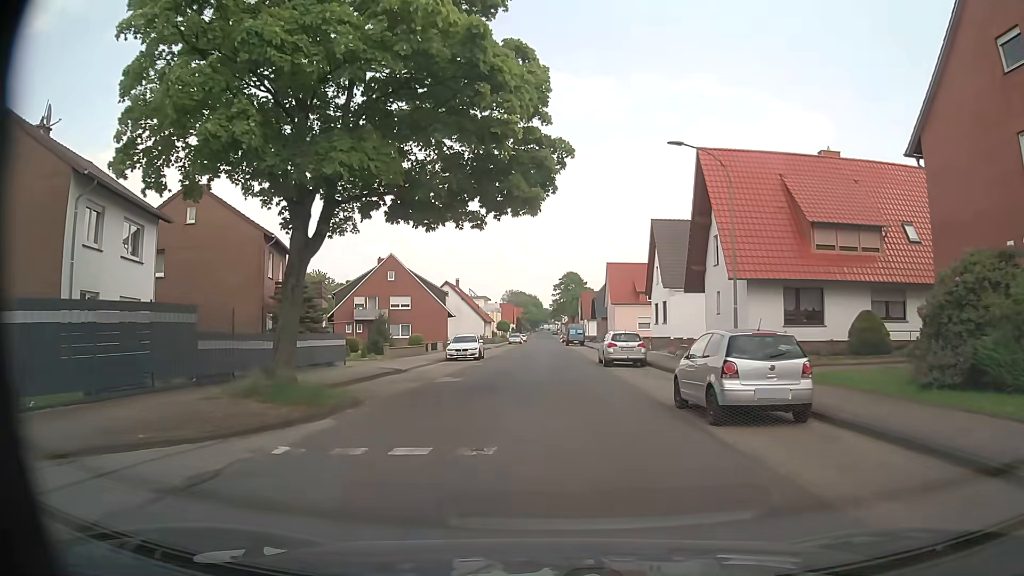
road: tertiary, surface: asphalt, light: Day
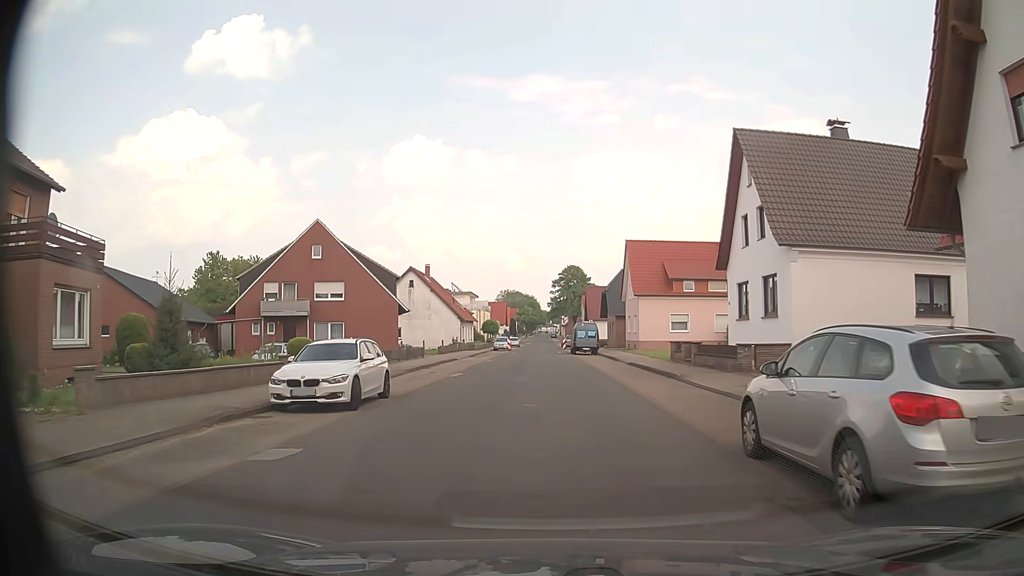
(0.0, +23.5) m; 0°
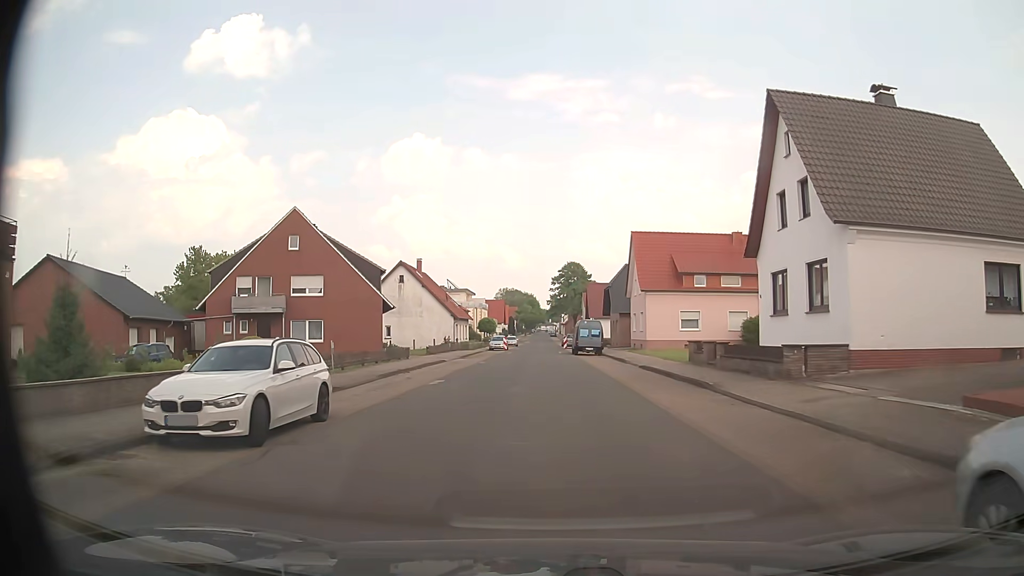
(0.0, +4.7) m; 0°
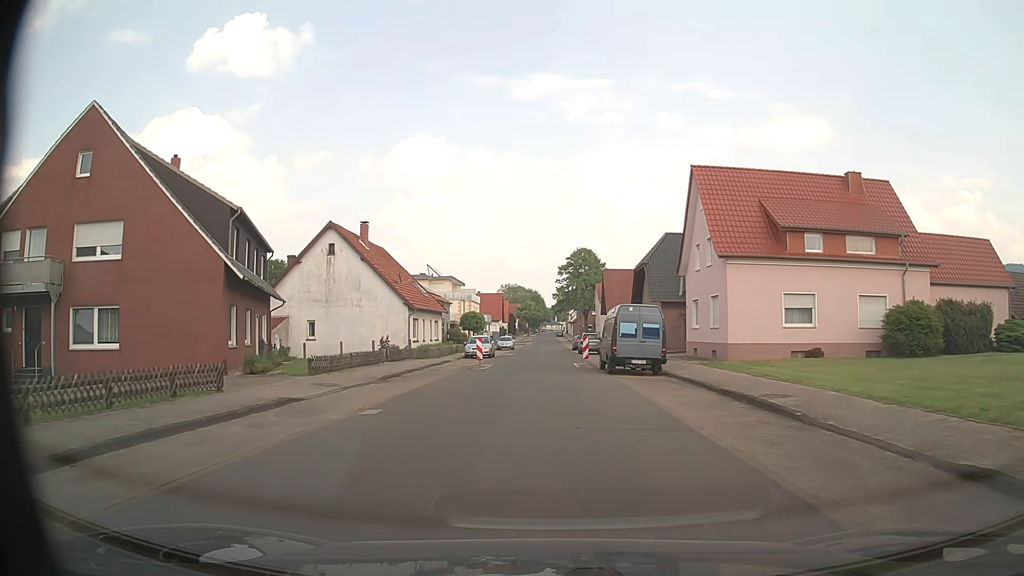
(0.0, +23.9) m; -1°
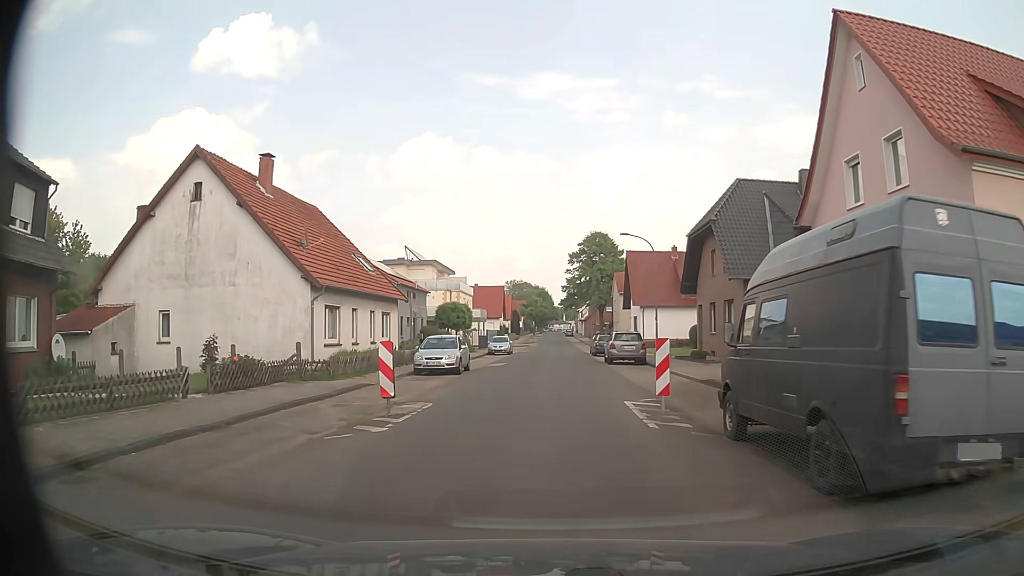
(+0.2, +19.2) m; 0°
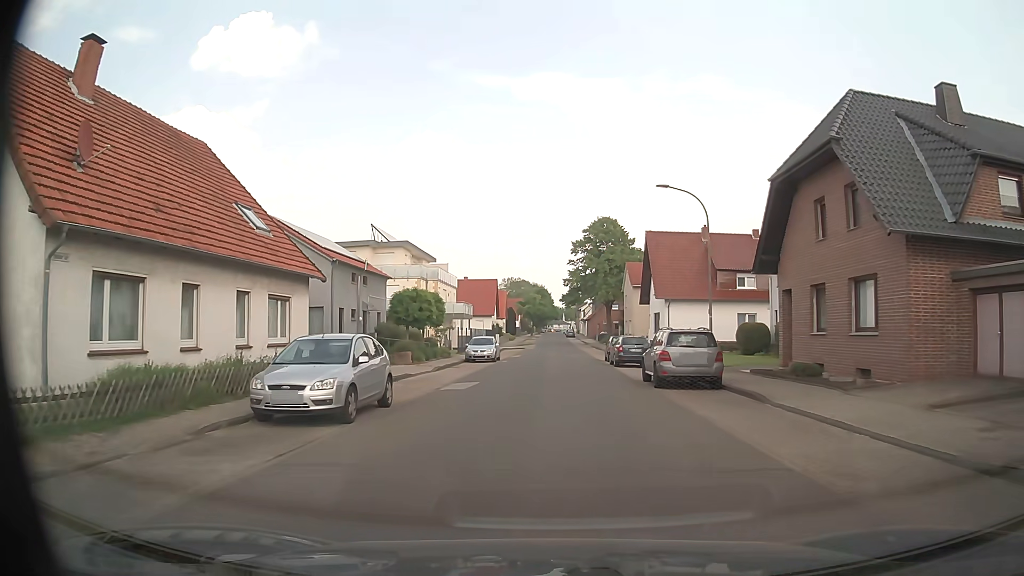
(0.0, +14.4) m; -1°
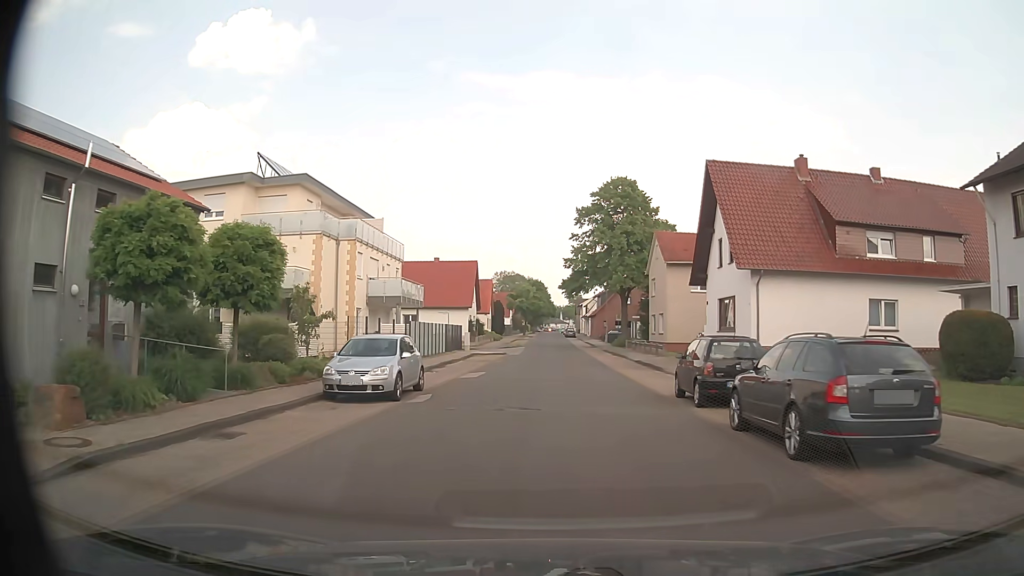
(+0.5, +24.1) m; +1°
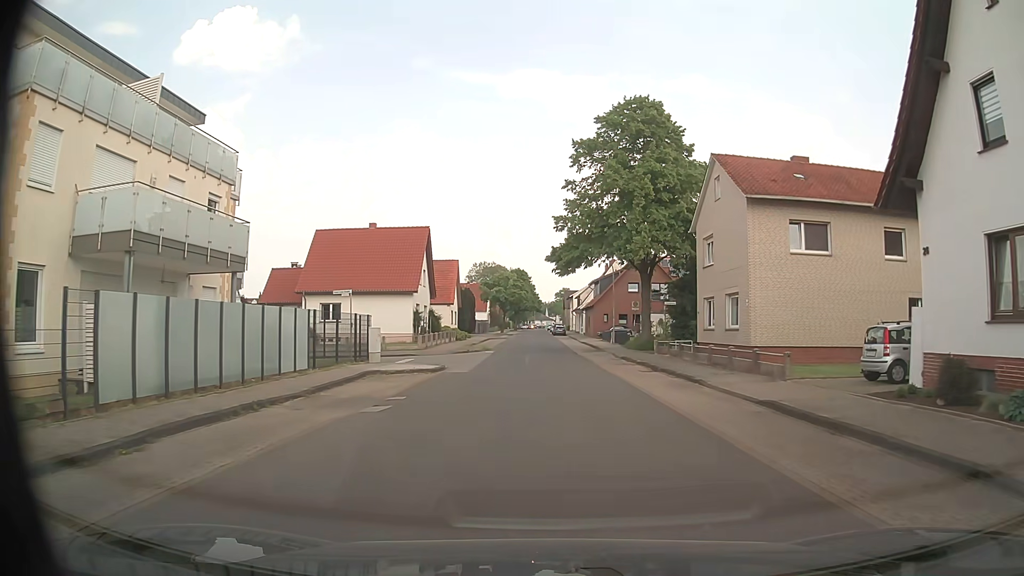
(+0.3, +24.1) m; +1°
(0, +10) (0, +20) (0, +30) (0, +40) (0, +50) (0, +60) (0, +70) (-1, +80) (-1, +90) (-1, +100) m
